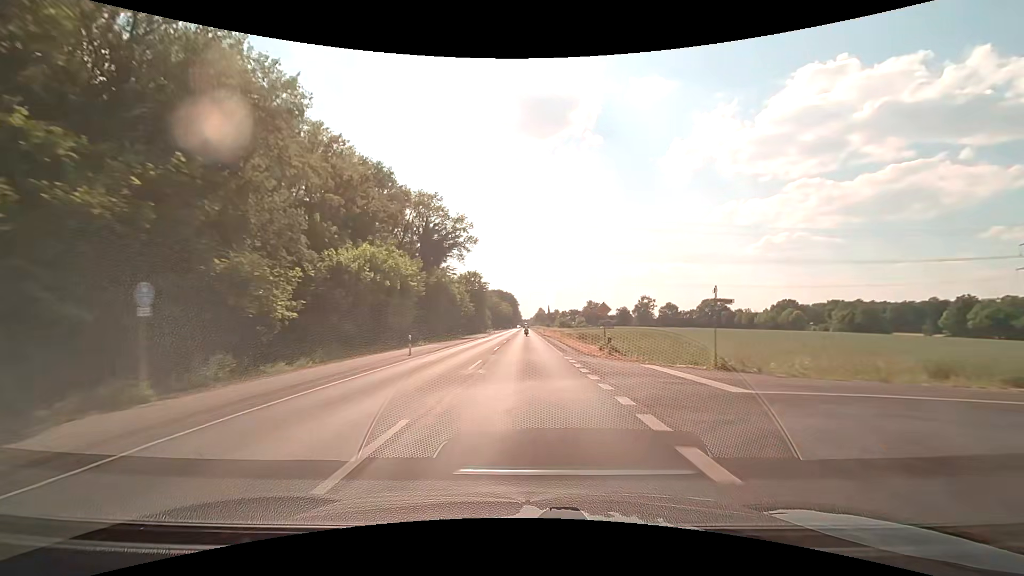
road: secondary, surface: asphalt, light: Day
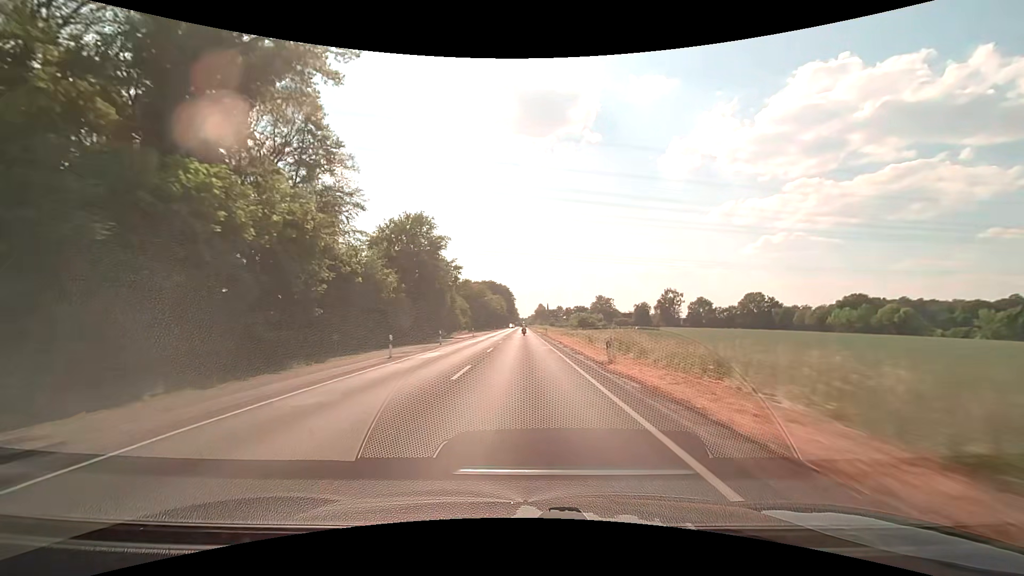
(+0.4, +63.3) m; +1°
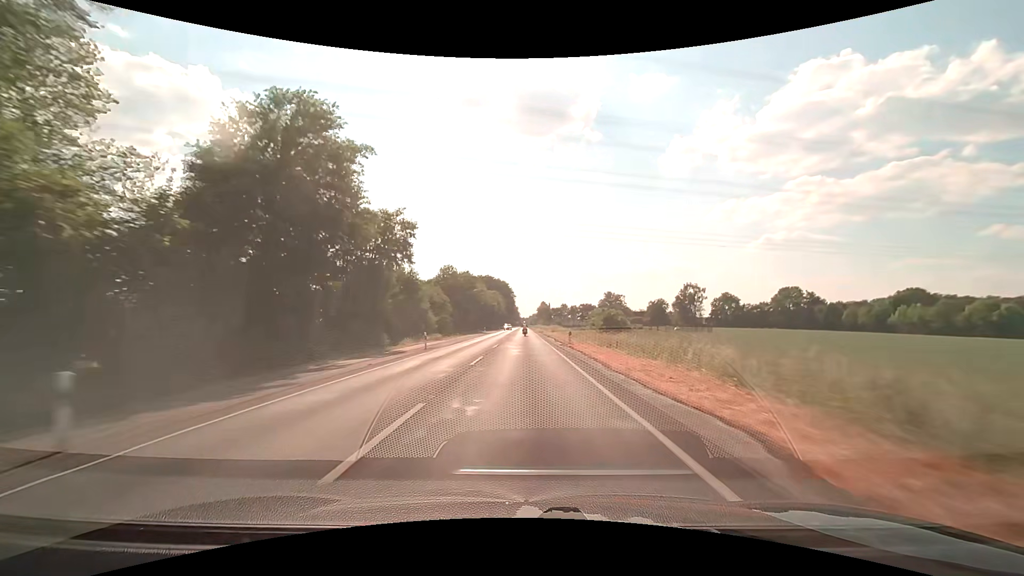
(-0.1, +31.6) m; 0°
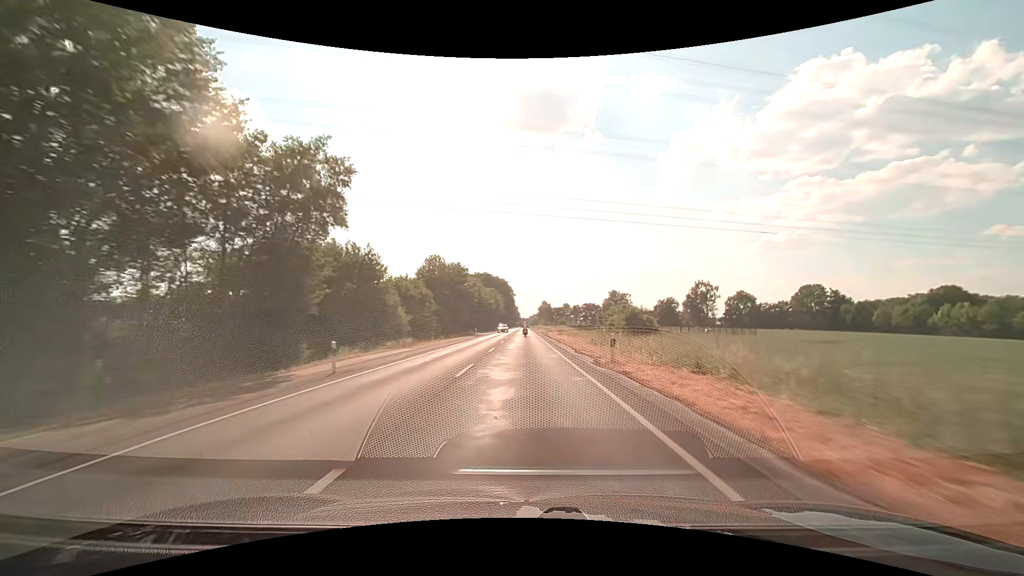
(0.0, +15.8) m; 0°
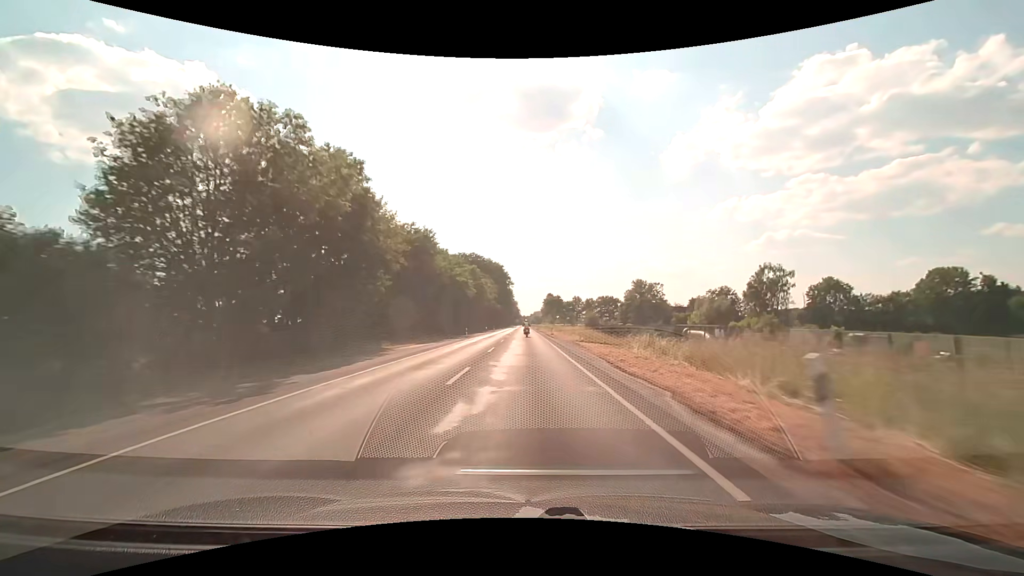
(-0.1, +61.8) m; 0°
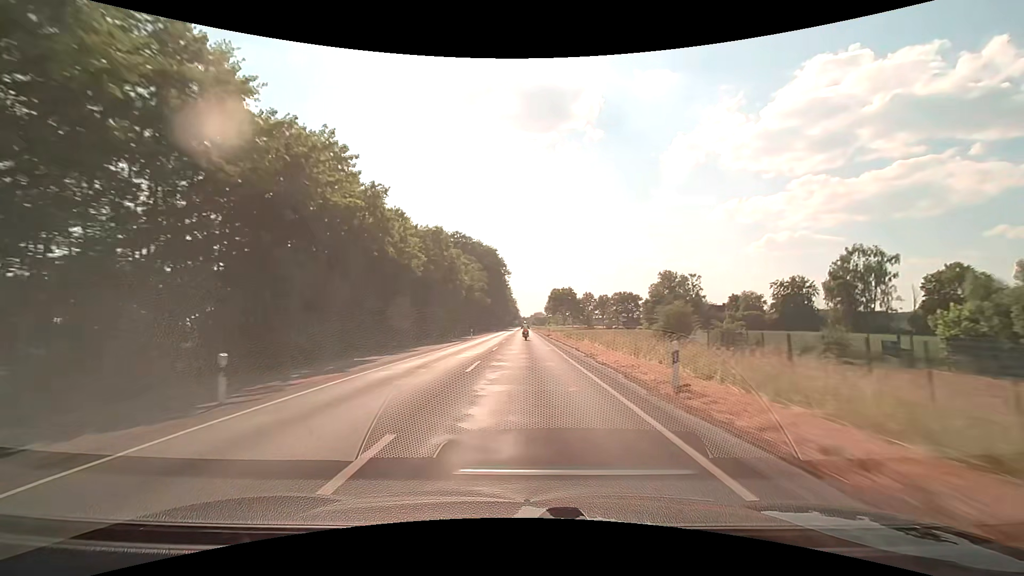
(0.0, +44.7) m; 0°
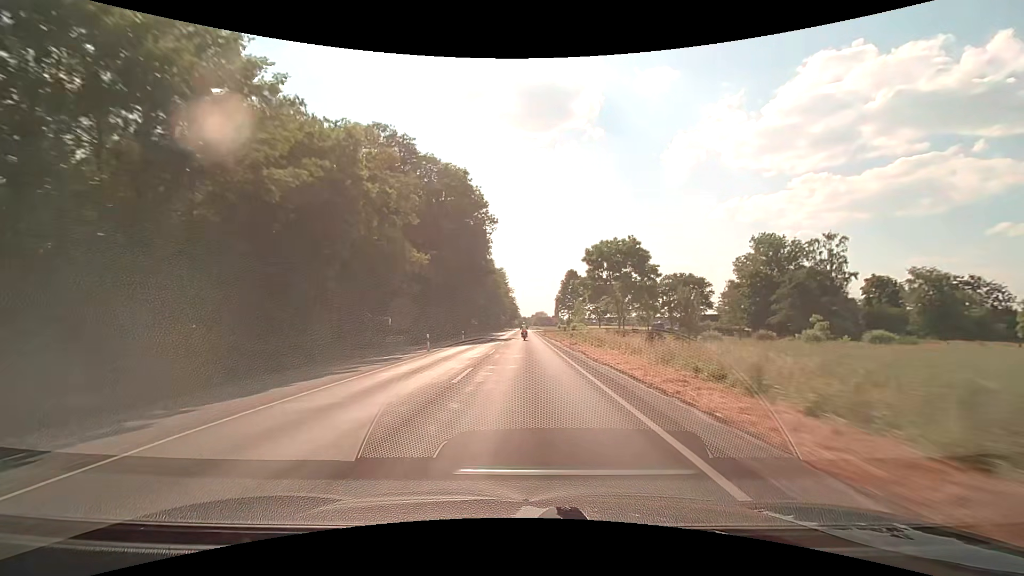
(+0.1, +74.9) m; 0°
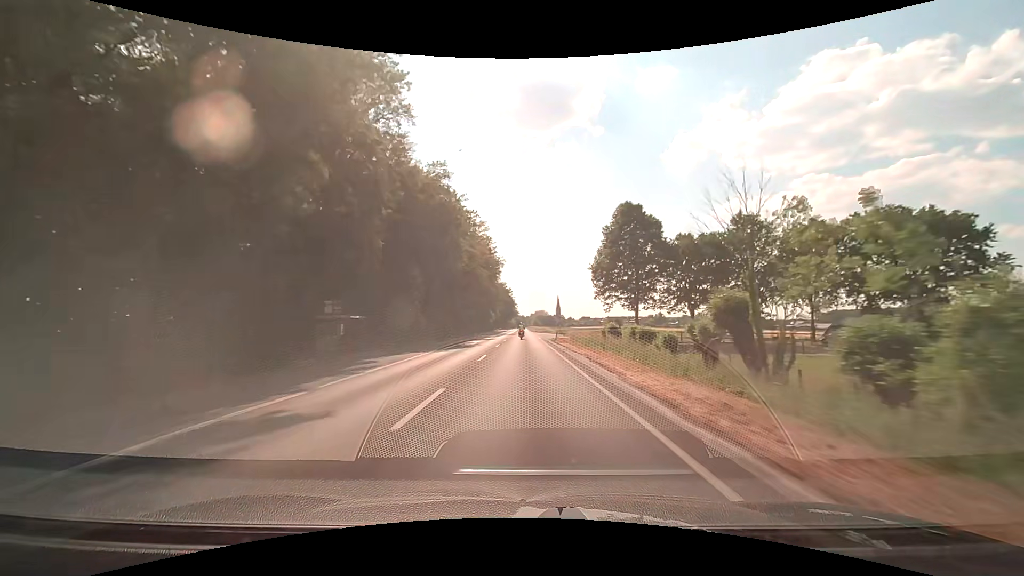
(+0.3, +77.4) m; 0°
(0, +10) (0, +20) (0, +30) (0, +40) (0, +50) (0, +60) (0, +70) (0, +80) (0, +90) (0, +100) m
